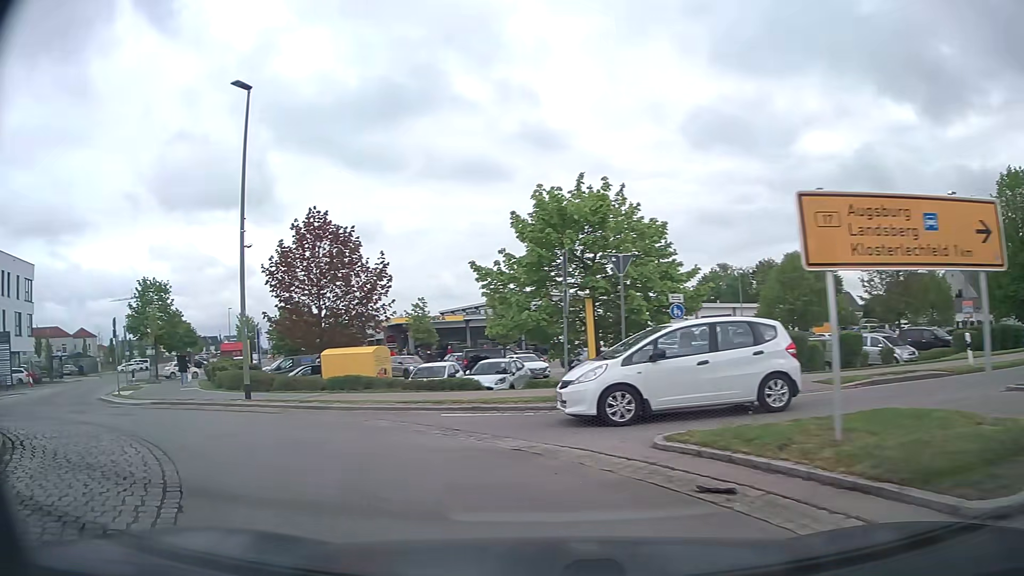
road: tertiary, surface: asphalt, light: Day
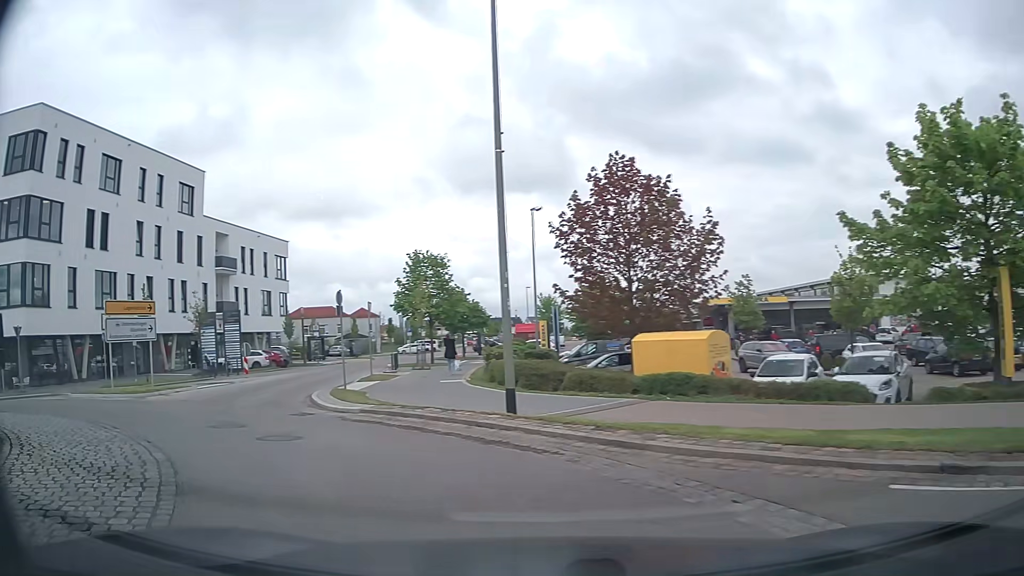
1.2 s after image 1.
(-1.5, +6.7) m; -27°
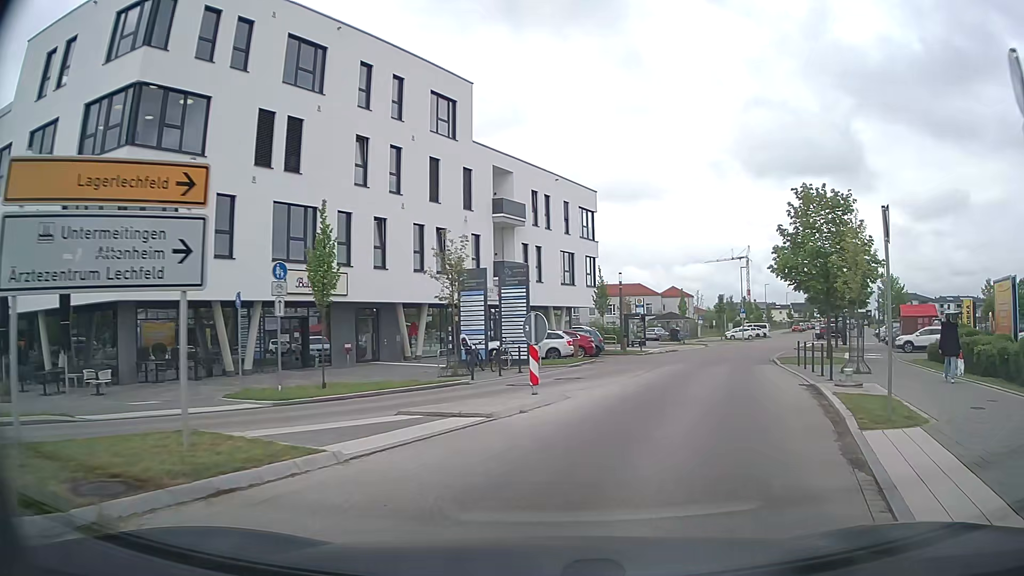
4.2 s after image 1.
(-7.0, +16.1) m; -29°
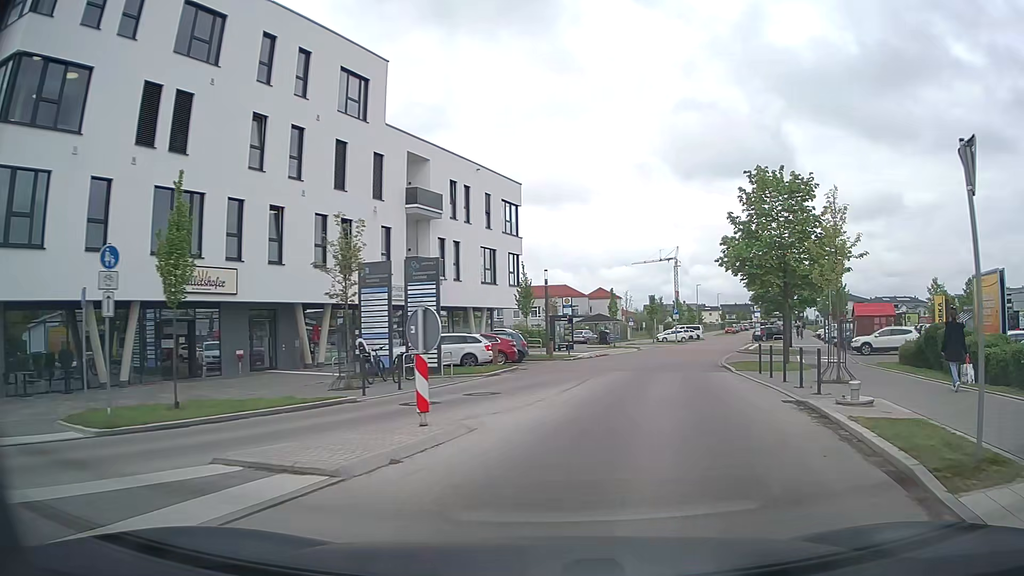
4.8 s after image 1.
(+0.4, +4.0) m; +9°
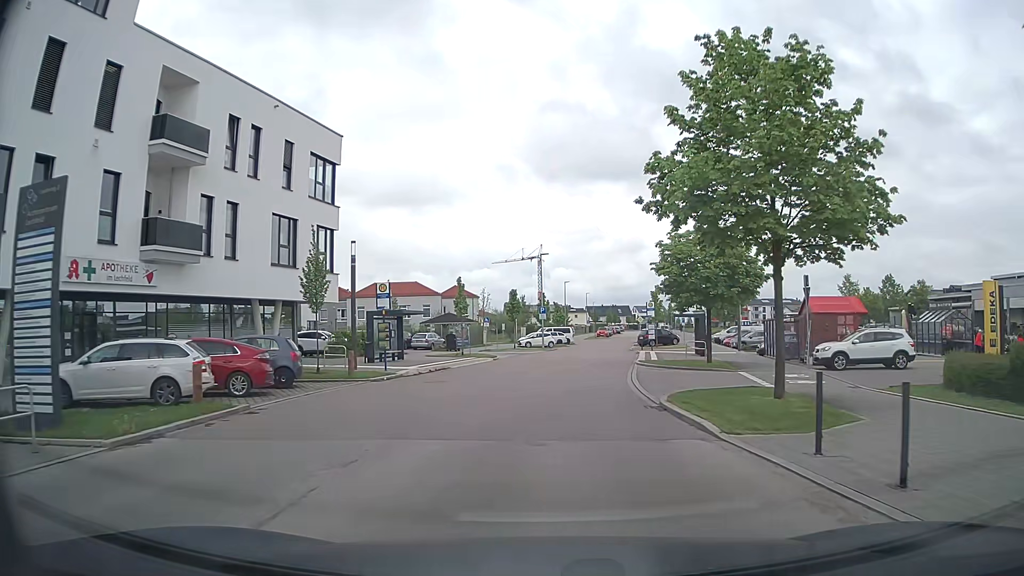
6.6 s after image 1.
(+1.9, +13.9) m; +12°
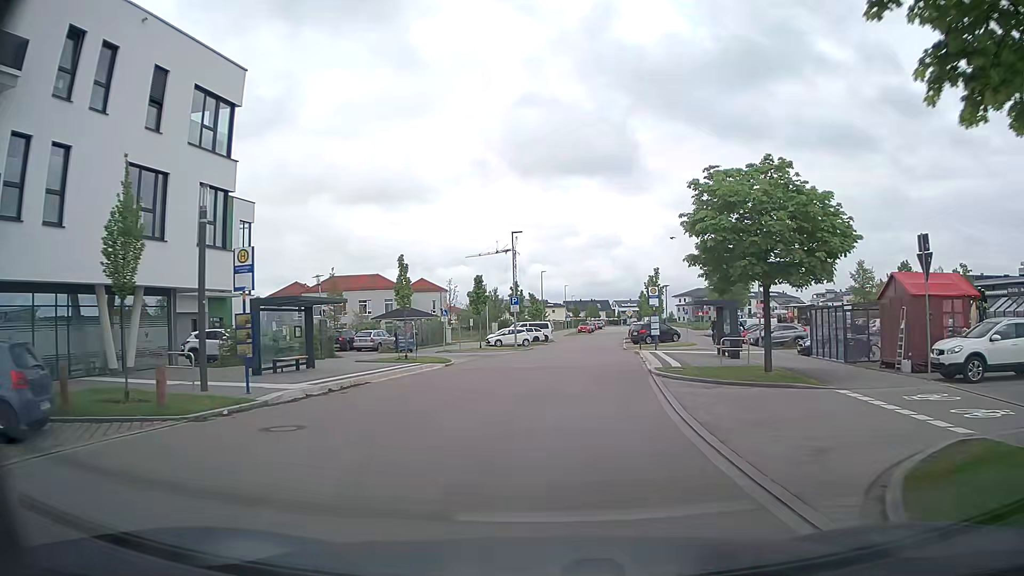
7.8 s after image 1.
(+0.1, +10.9) m; +1°
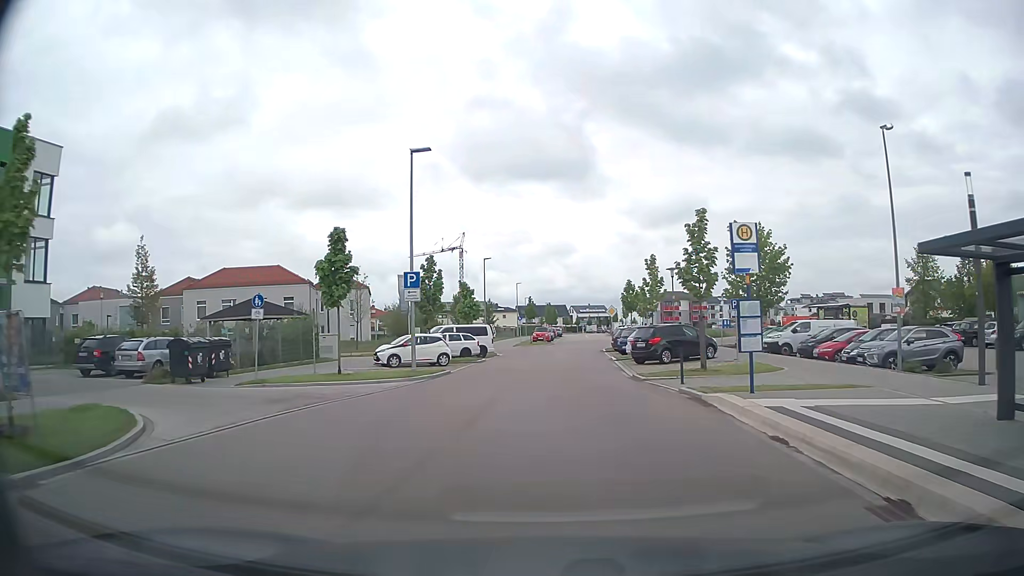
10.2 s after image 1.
(+1.0, +23.4) m; +5°
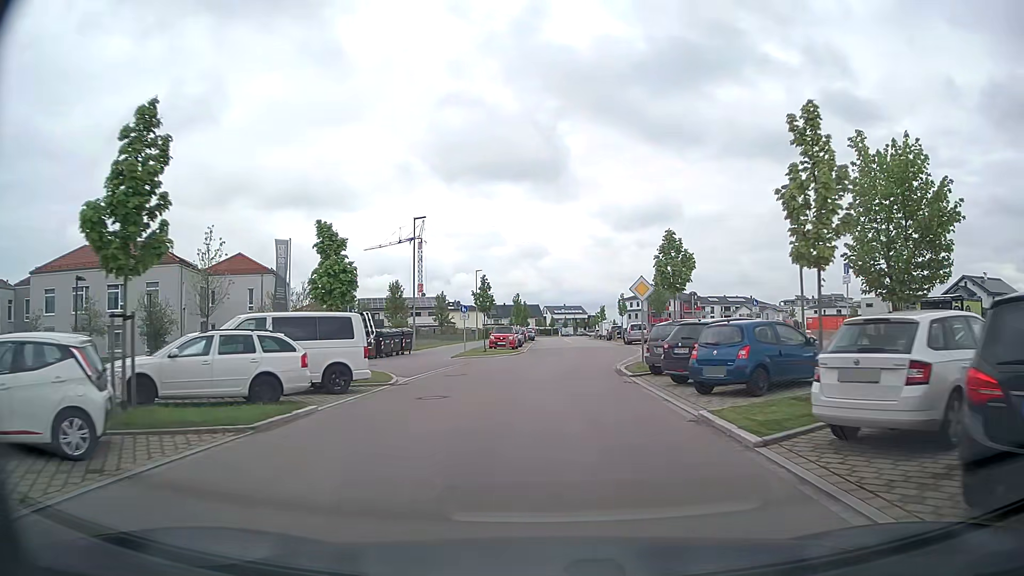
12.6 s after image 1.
(+0.3, +24.3) m; +2°
(0, +10) (0, +20) (+1, +30) (+2, +40) (+2, +50) (+3, +60) (+3, +70) (+3, +80) (+3, +90) (+4, +100) m
